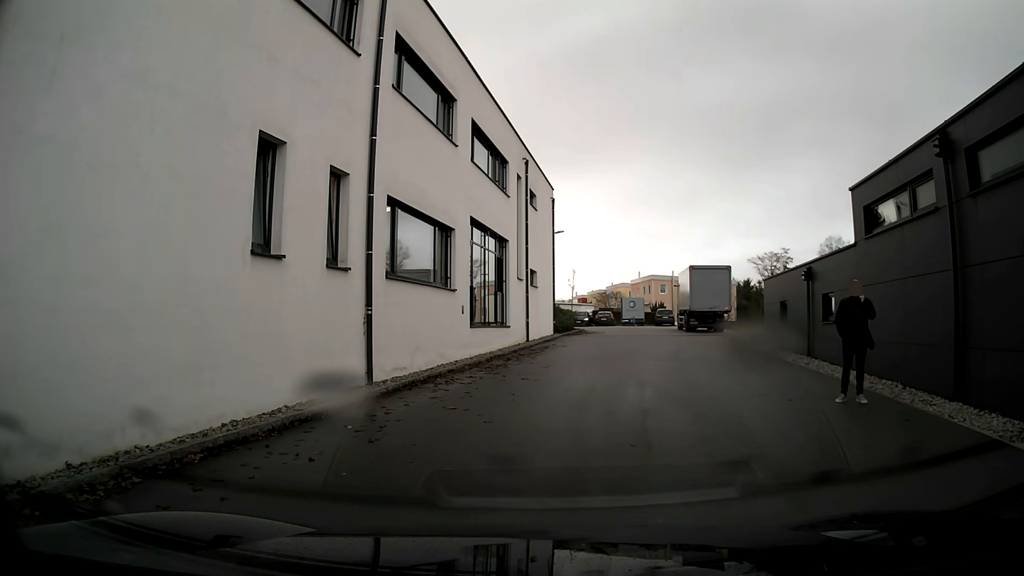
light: Day
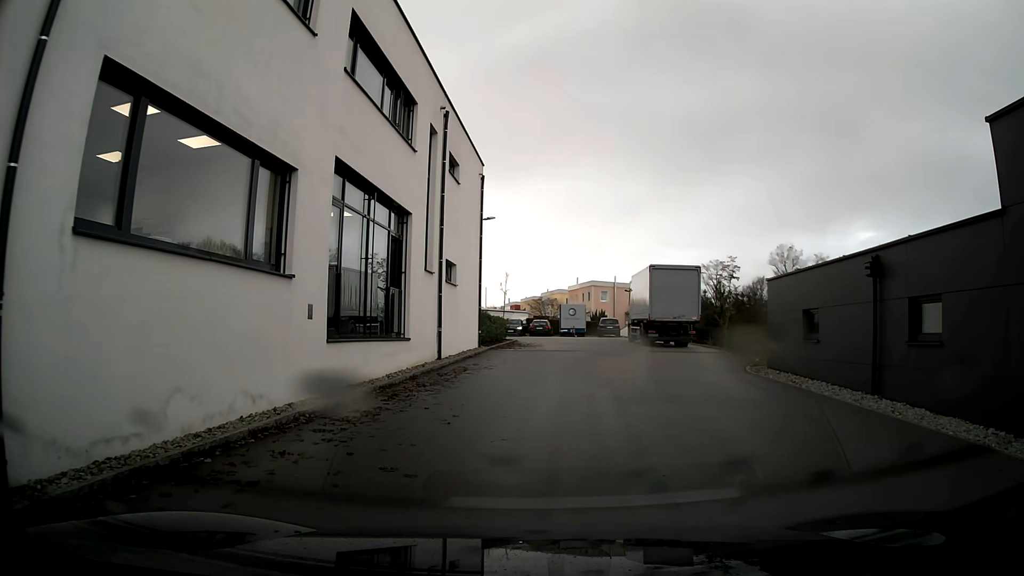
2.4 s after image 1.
(+0.4, +7.6) m; +6°
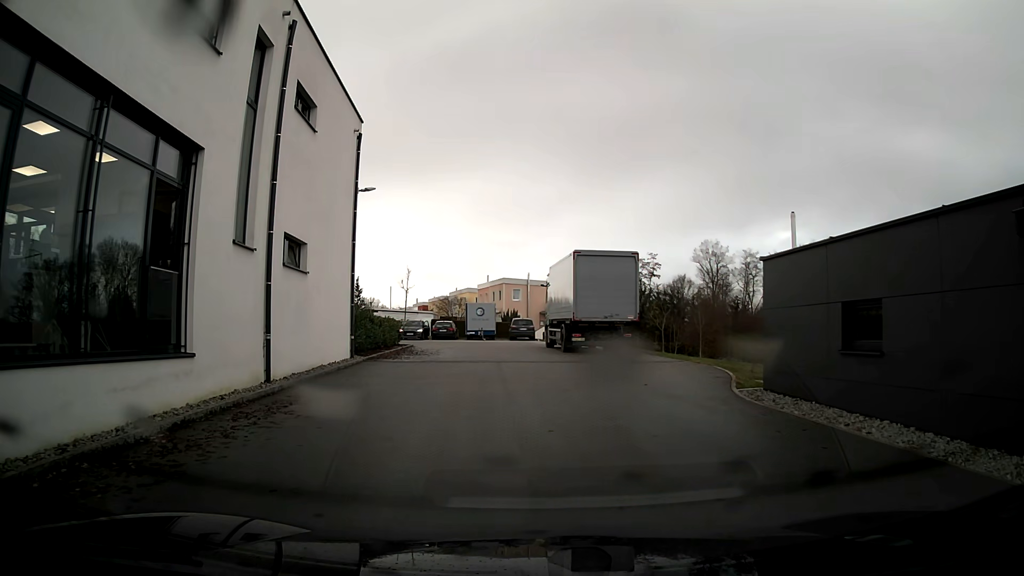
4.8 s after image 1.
(+0.4, +6.9) m; +6°
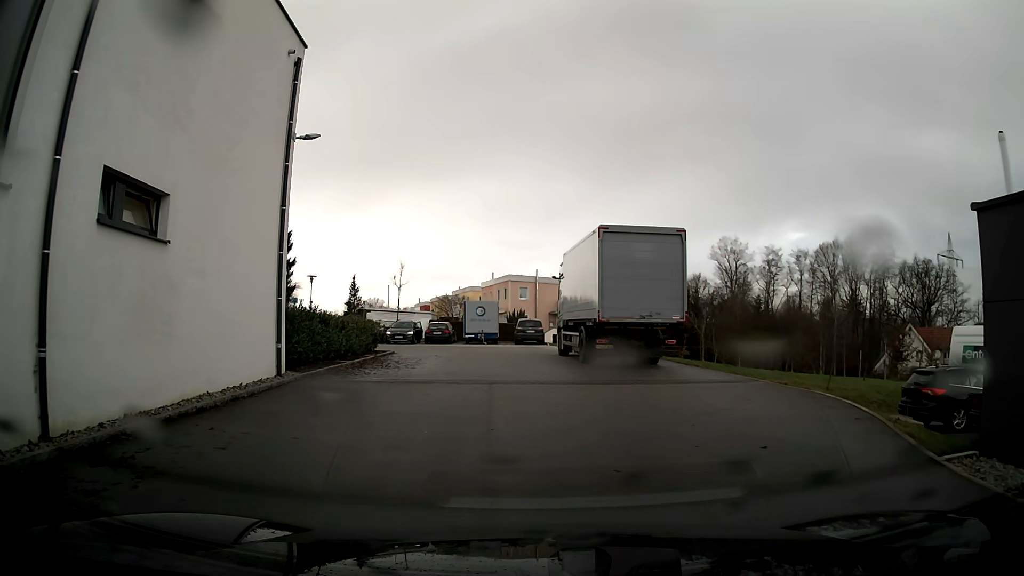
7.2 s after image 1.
(-0.1, +7.0) m; -1°
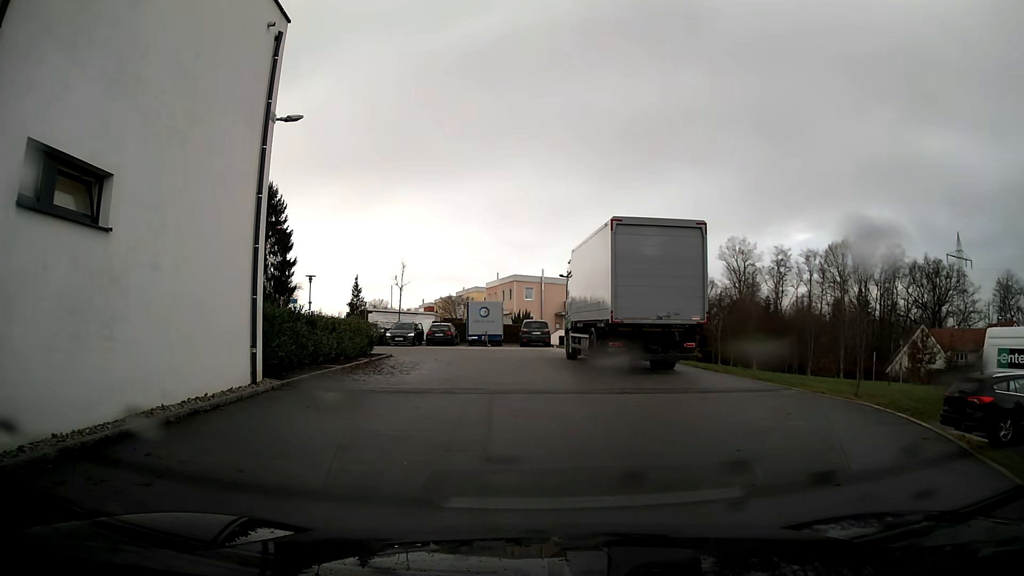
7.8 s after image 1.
(0.0, +1.7) m; 0°
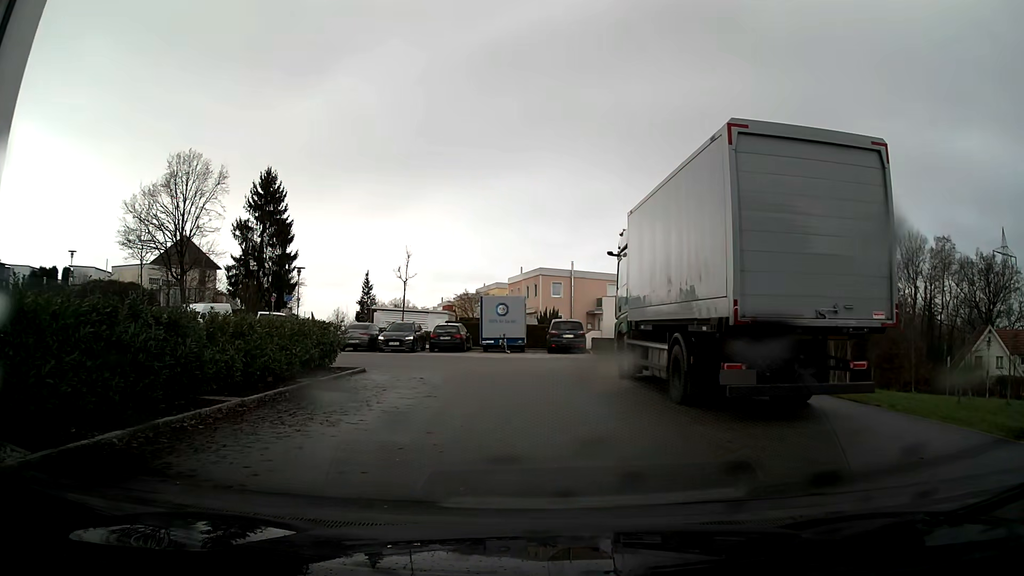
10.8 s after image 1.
(-0.1, +8.5) m; -2°
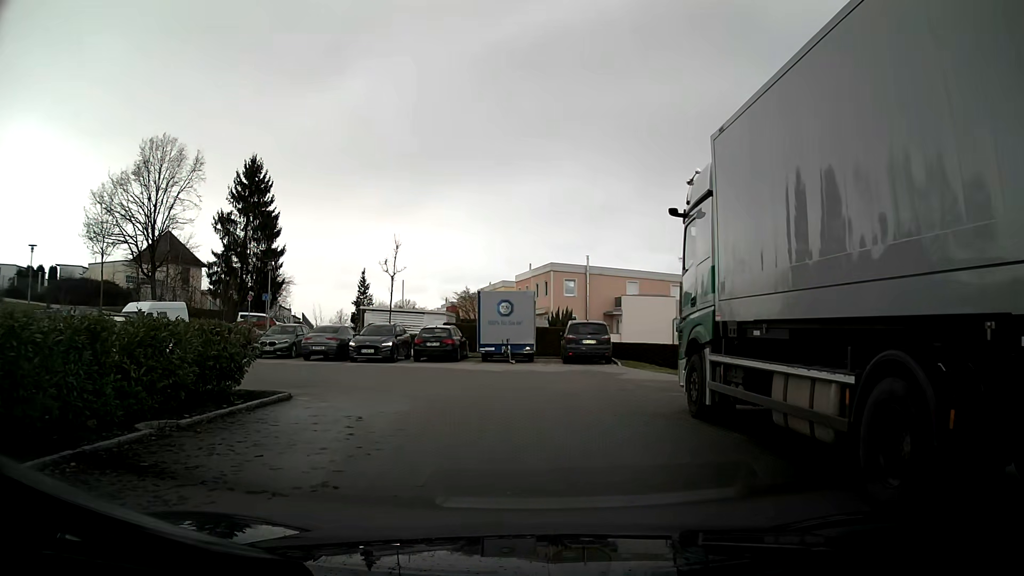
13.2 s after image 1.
(0.0, +6.9) m; 0°
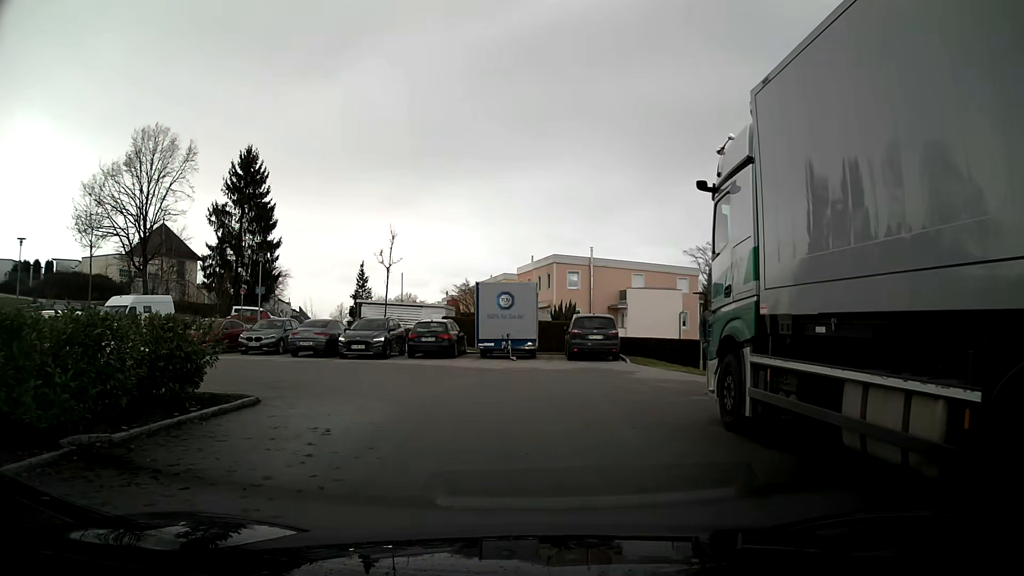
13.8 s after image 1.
(0.0, +1.7) m; 0°
(0, +10) (-5, +18) (-14, +18) (-20, +10) (-23, +1) (-27, -8) (-29, -18) (-29, -28) (-28, -38) (-27, -48) m
